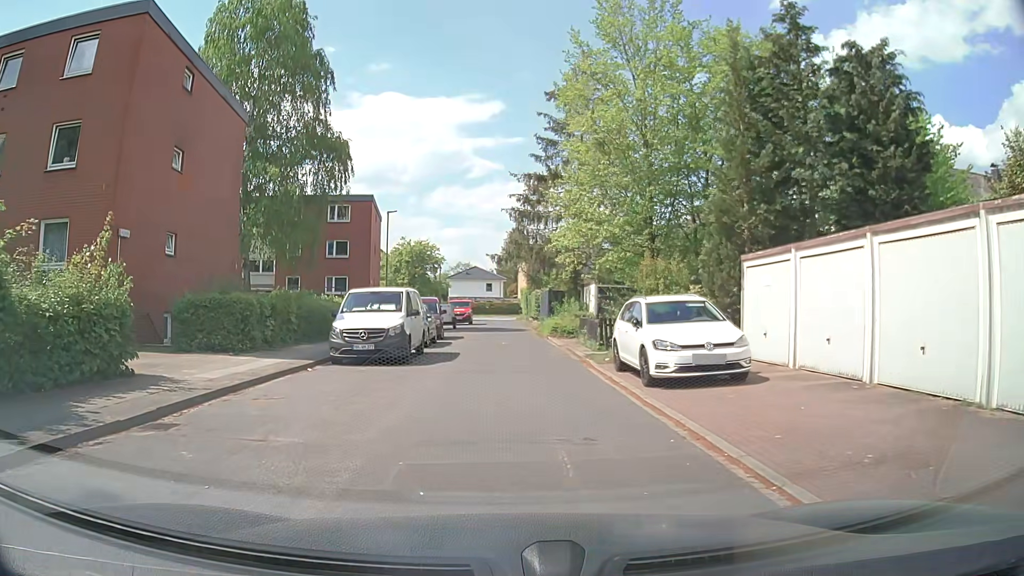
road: residential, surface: asphalt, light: Day
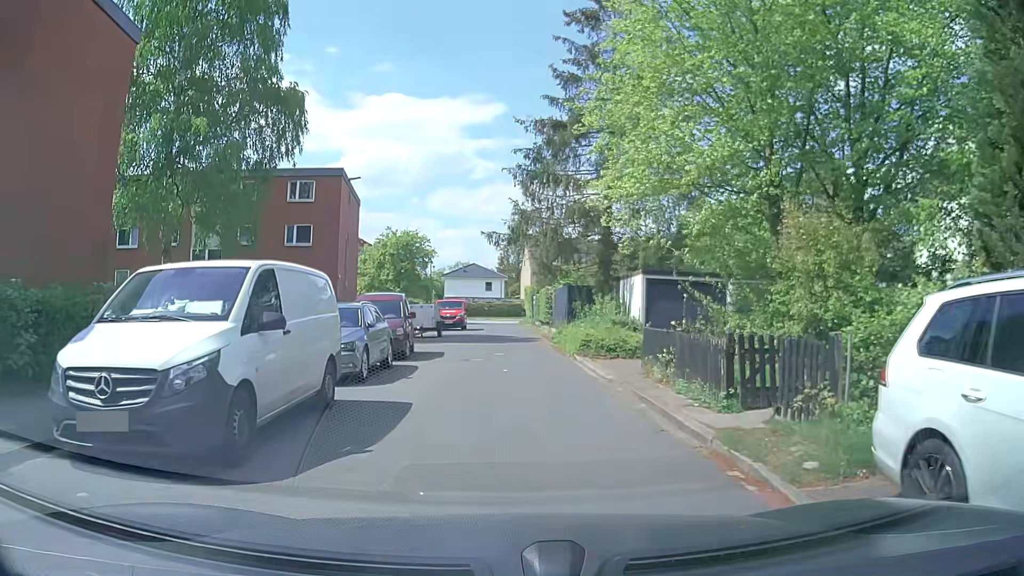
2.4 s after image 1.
(-0.1, +10.6) m; 0°
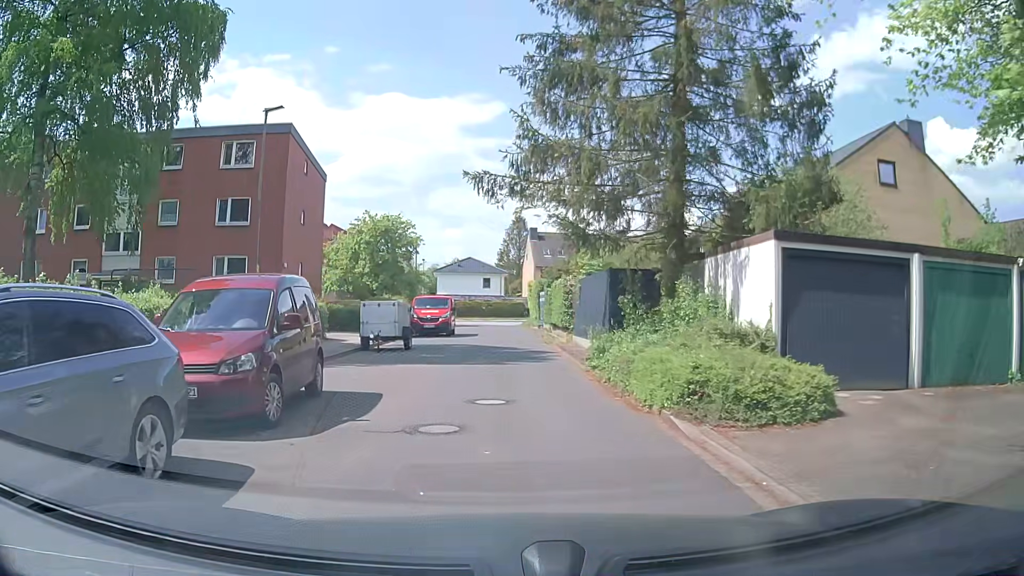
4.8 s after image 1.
(-0.1, +10.6) m; 0°
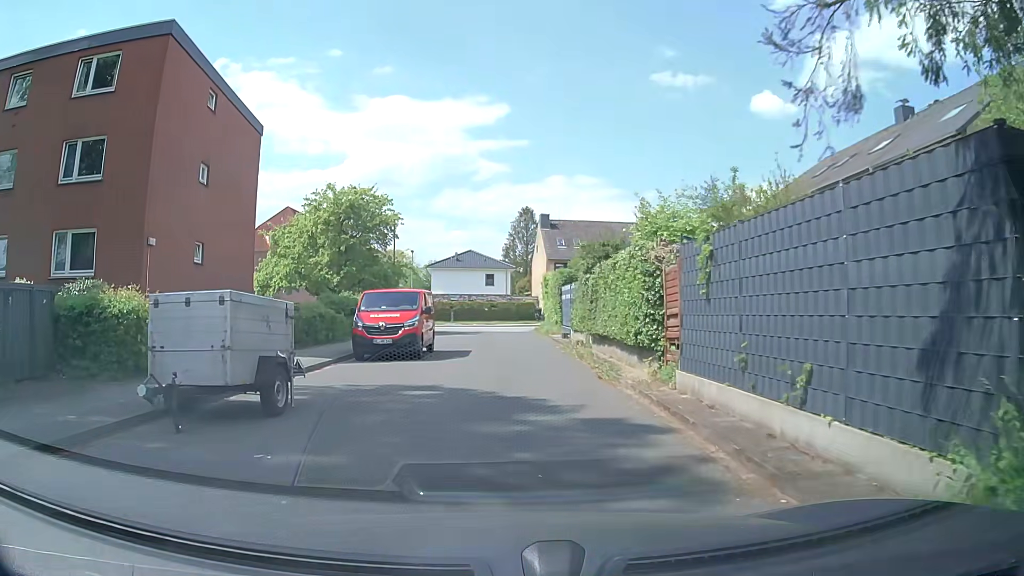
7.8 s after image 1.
(-0.1, +13.3) m; -1°
